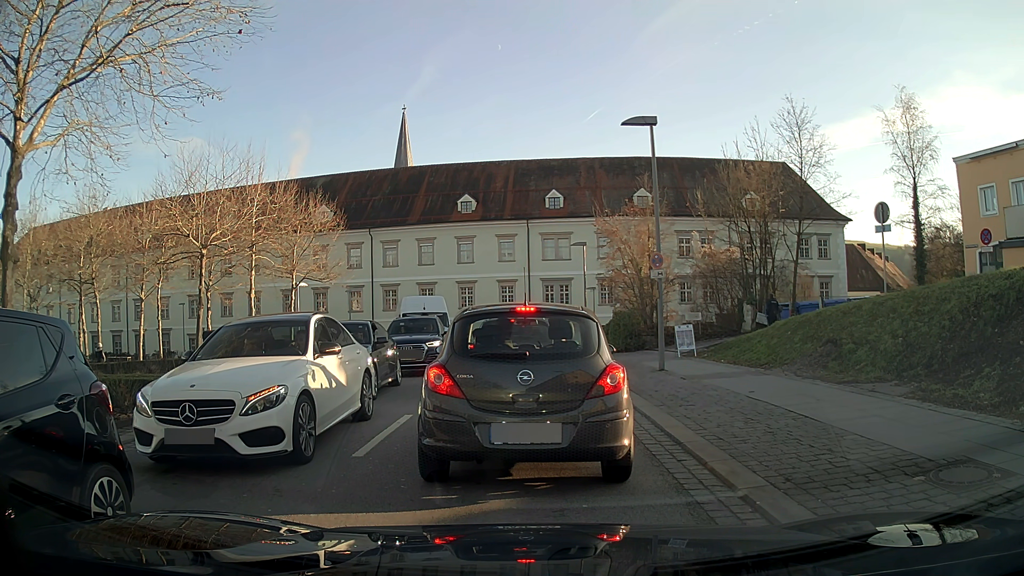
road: tertiary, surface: asphalt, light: Day
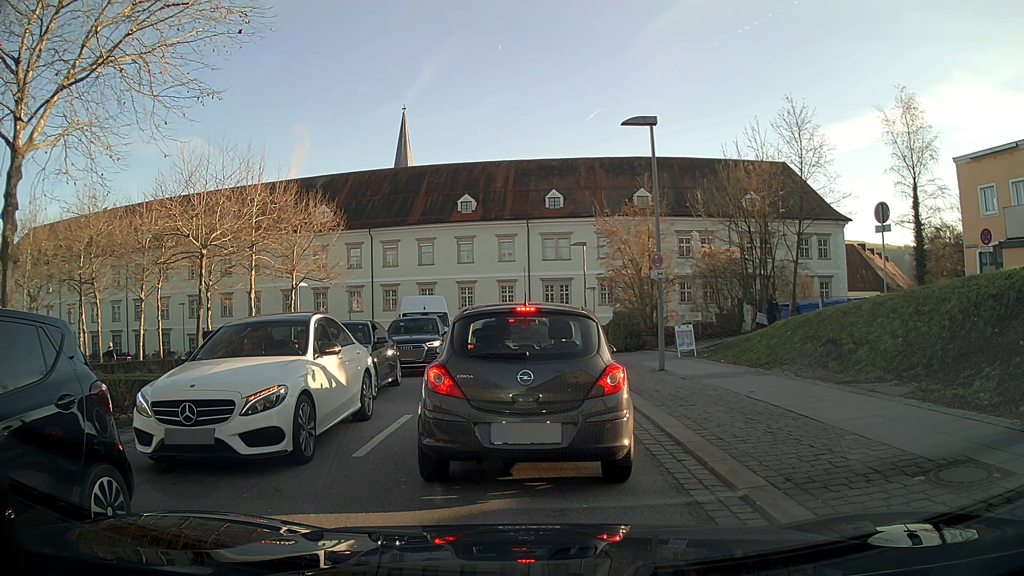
(0.0, 0.0) m; 0°
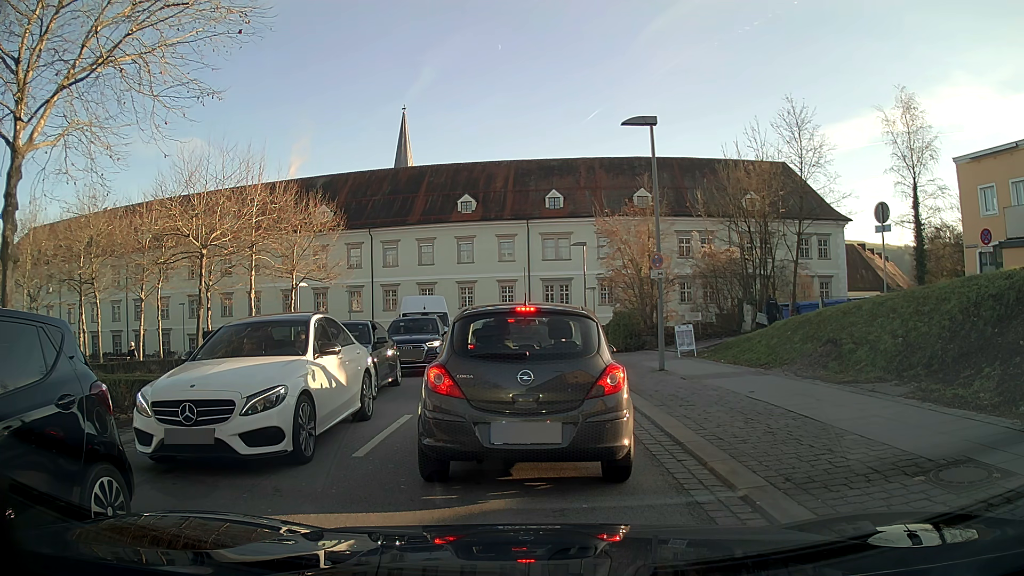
(0.0, 0.0) m; 0°
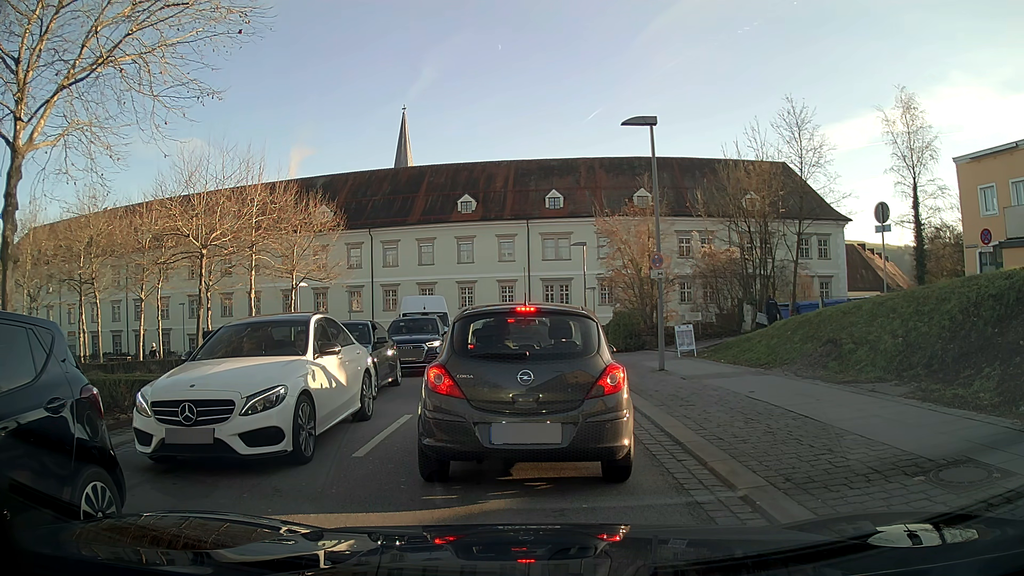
(0.0, 0.0) m; 0°
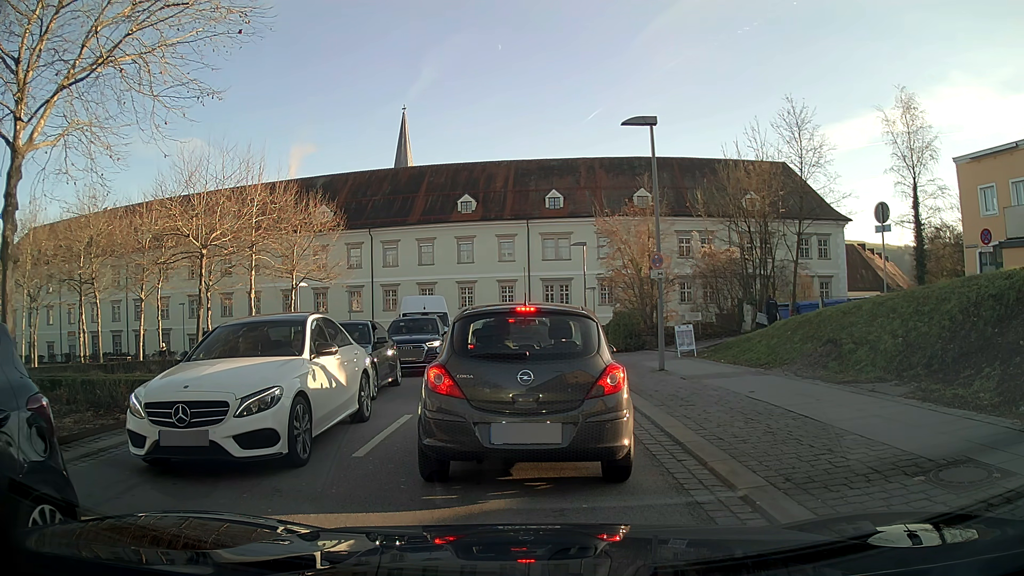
(0.0, 0.0) m; 0°
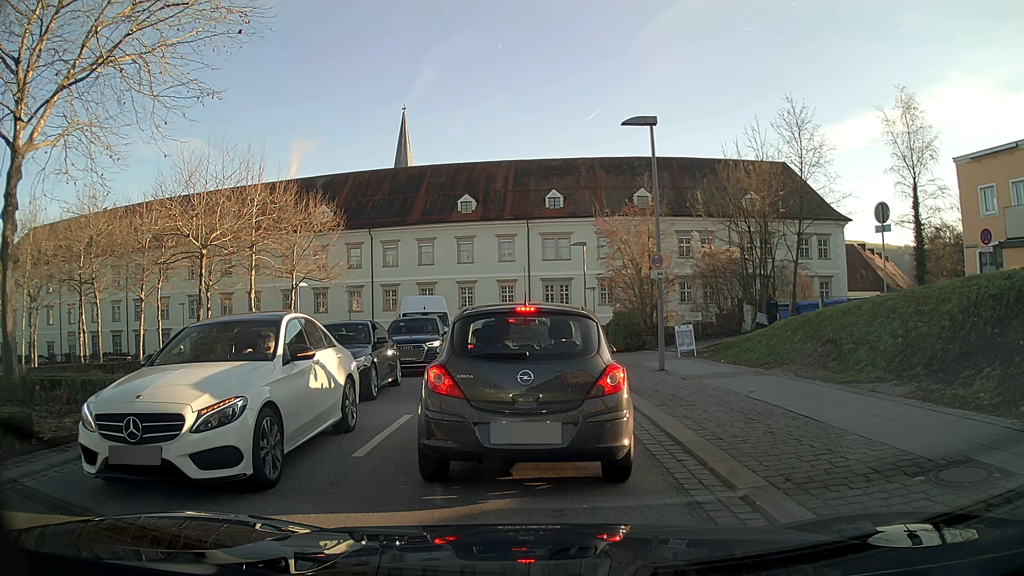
(0.0, 0.0) m; 0°
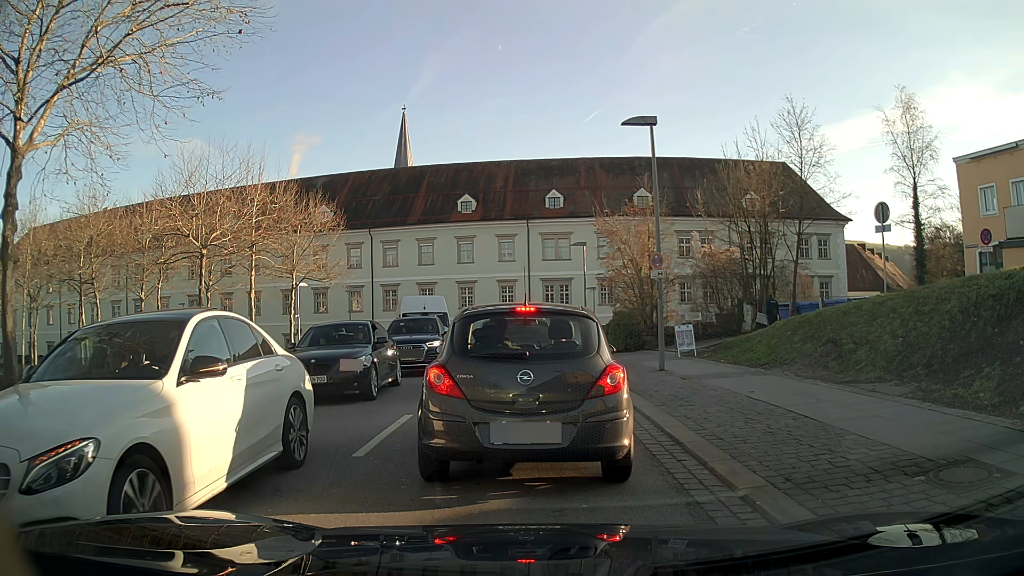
(0.0, 0.0) m; 0°
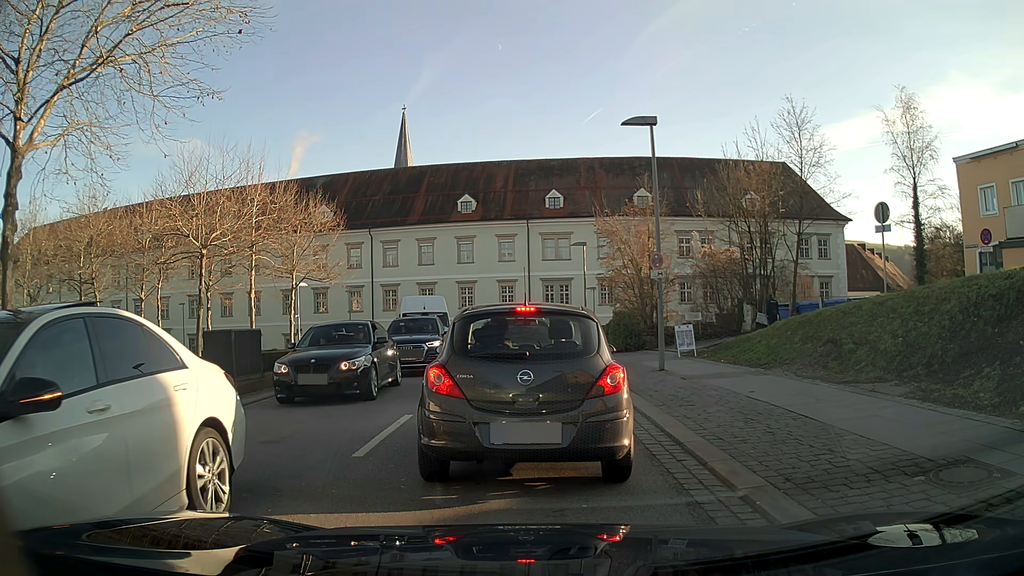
(0.0, 0.0) m; 0°
